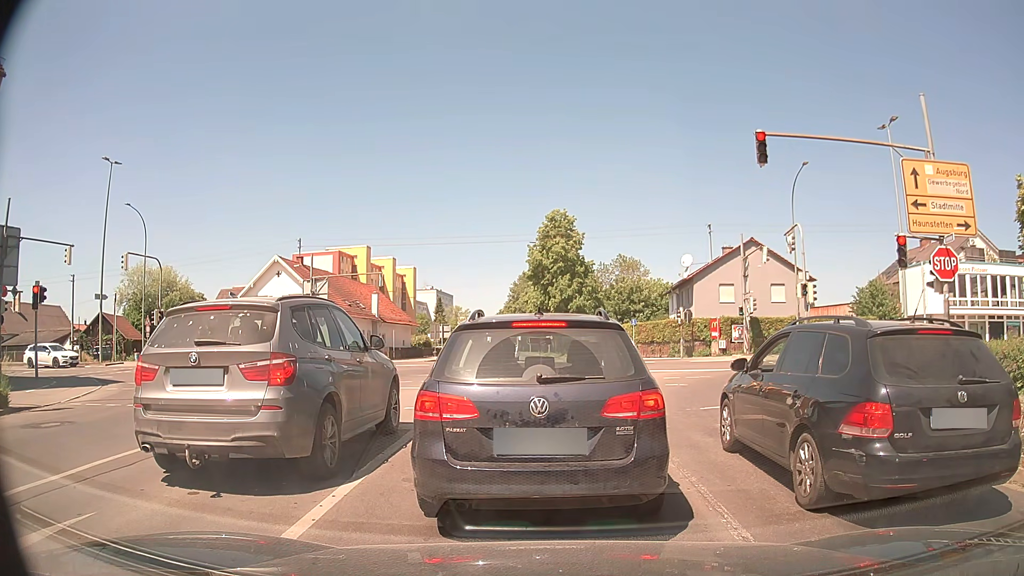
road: secondary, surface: asphalt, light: Day
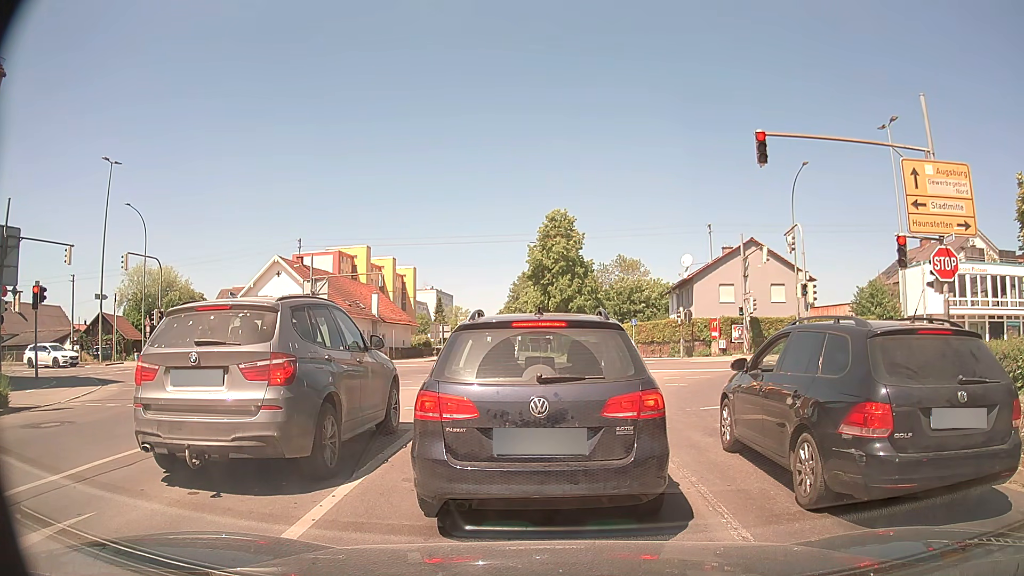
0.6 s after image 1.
(0.0, 0.0) m; 0°
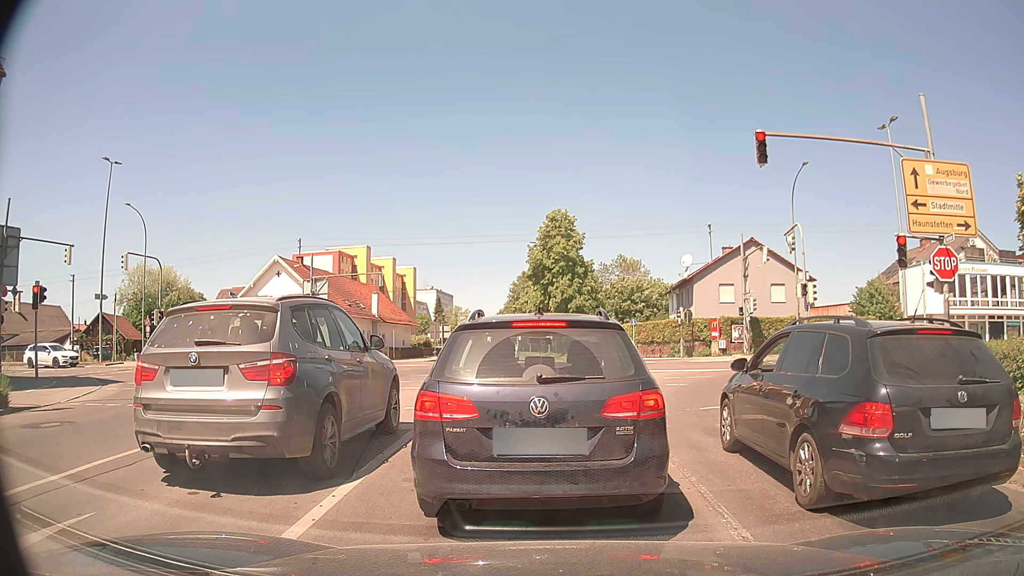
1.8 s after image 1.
(0.0, 0.0) m; 0°
(0, +10) (0, +20) (0, +30) (0, +40) (0, +50) (-1, +60) (-1, +70) (-1, +80) (-2, +90) (-3, +100) m
